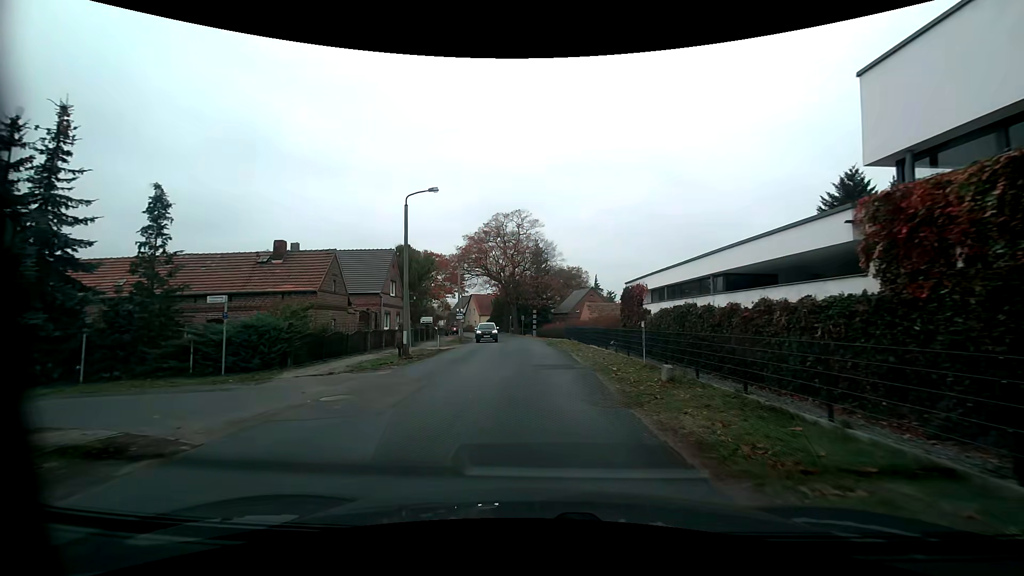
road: tertiary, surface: asphalt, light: Day
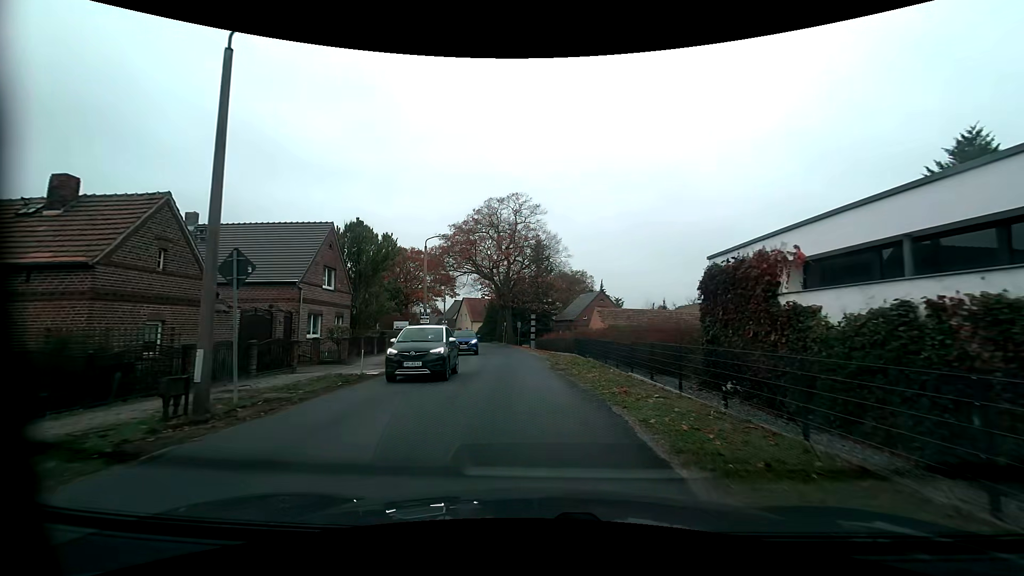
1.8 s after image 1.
(0.0, +13.0) m; -1°
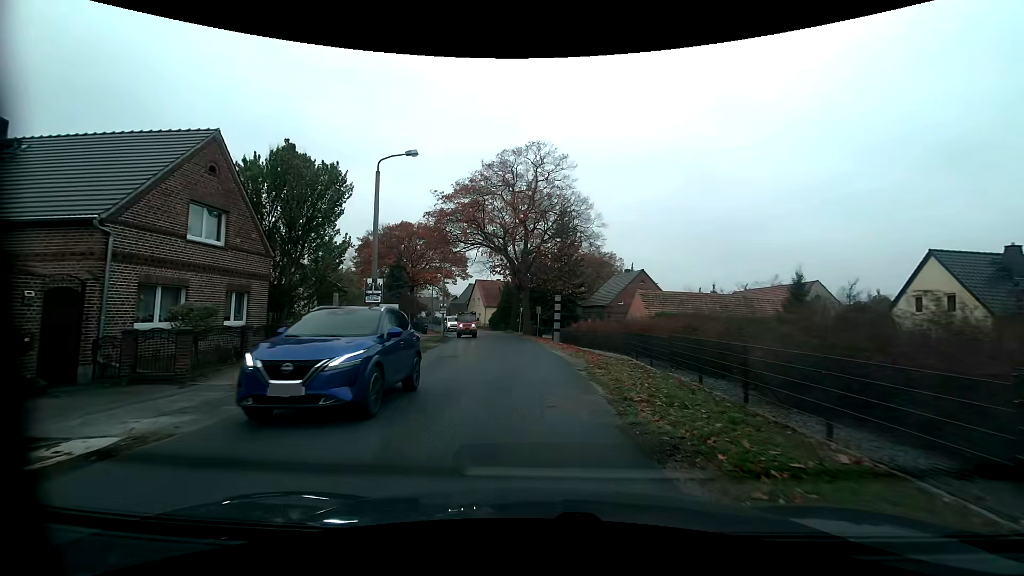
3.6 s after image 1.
(+0.1, +12.8) m; -1°
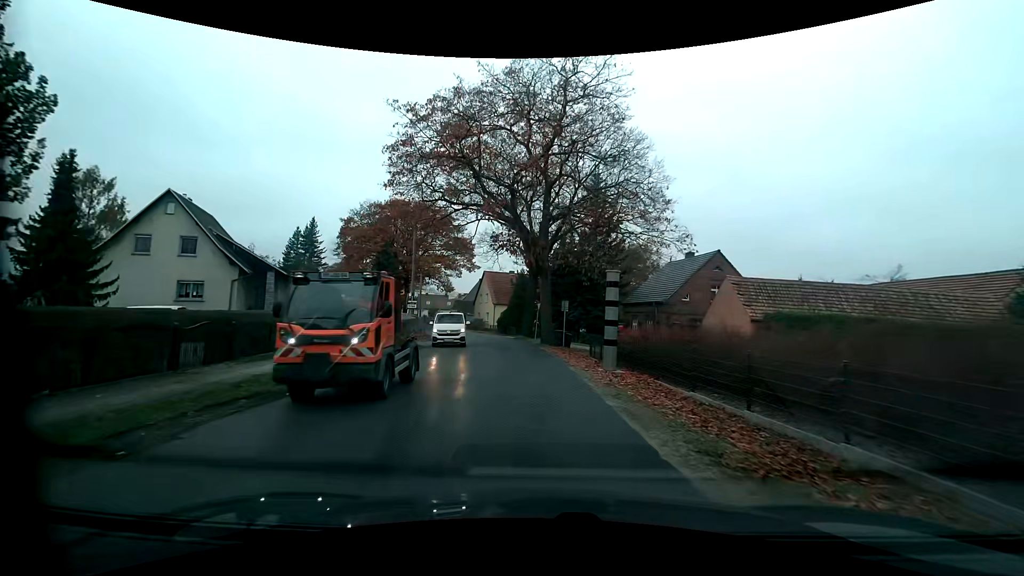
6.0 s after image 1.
(-0.2, +17.1) m; -2°
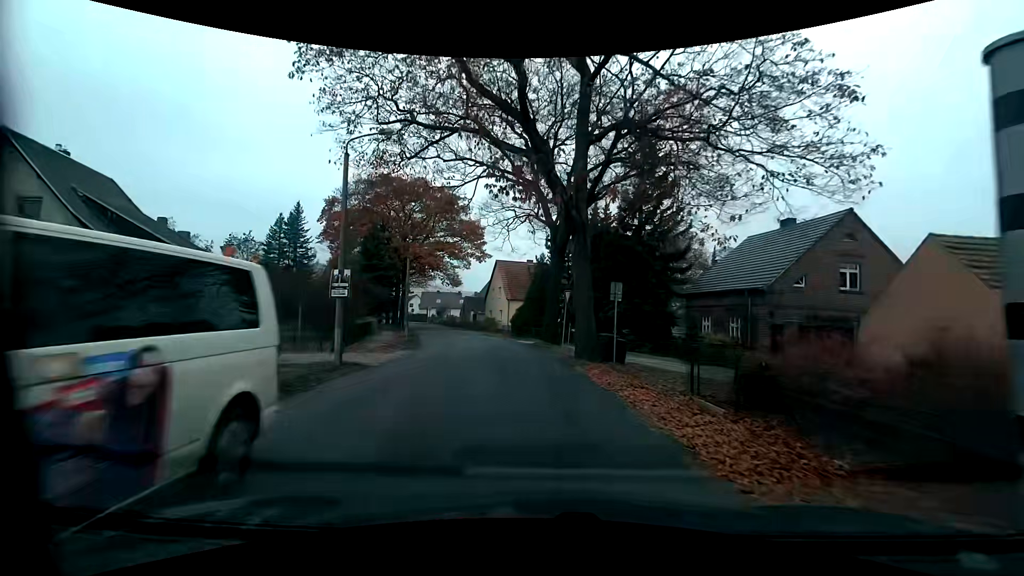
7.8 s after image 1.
(-0.1, +12.9) m; -2°
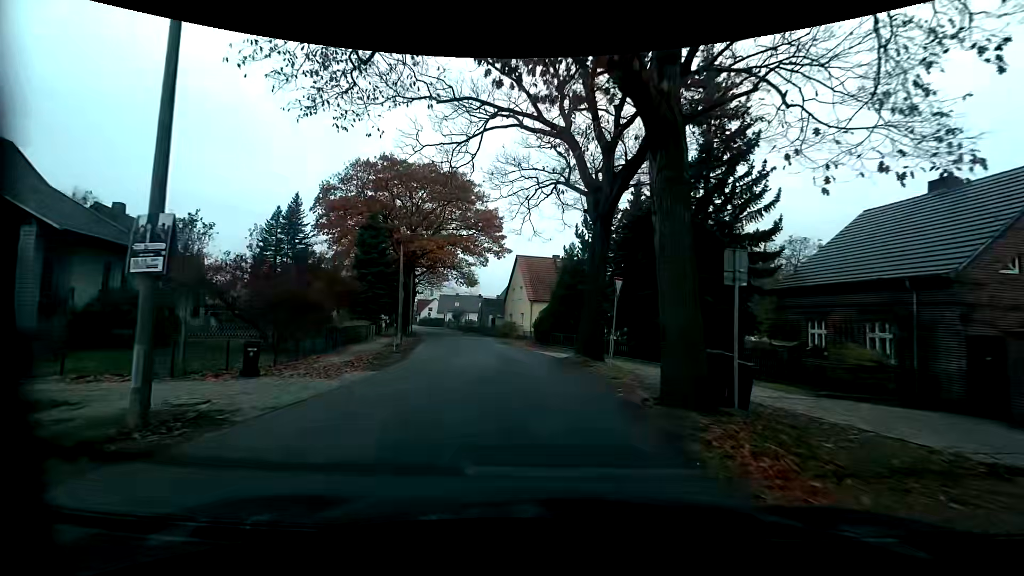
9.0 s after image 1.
(-0.2, +8.7) m; -2°
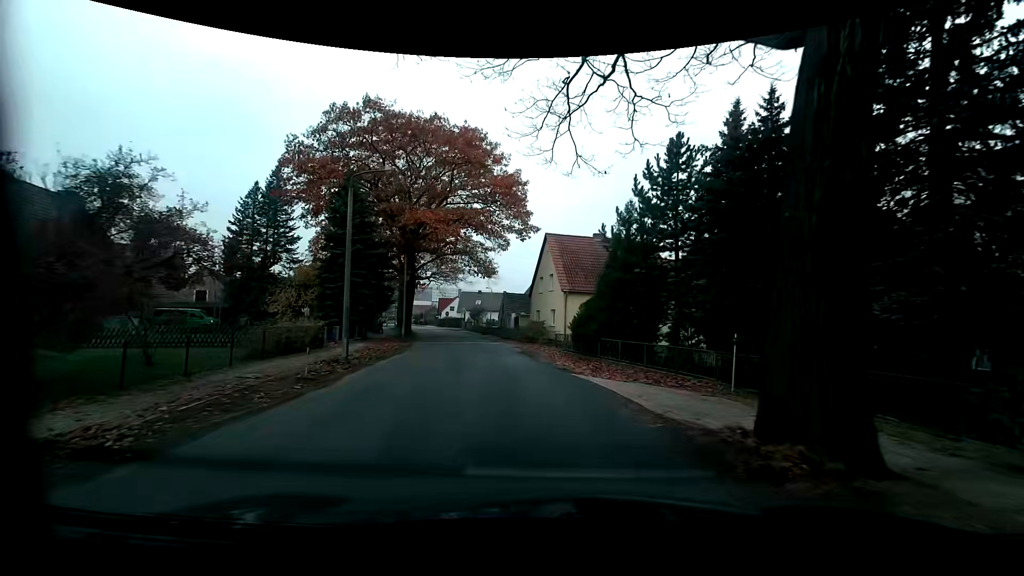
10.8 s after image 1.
(-0.5, +12.9) m; -5°
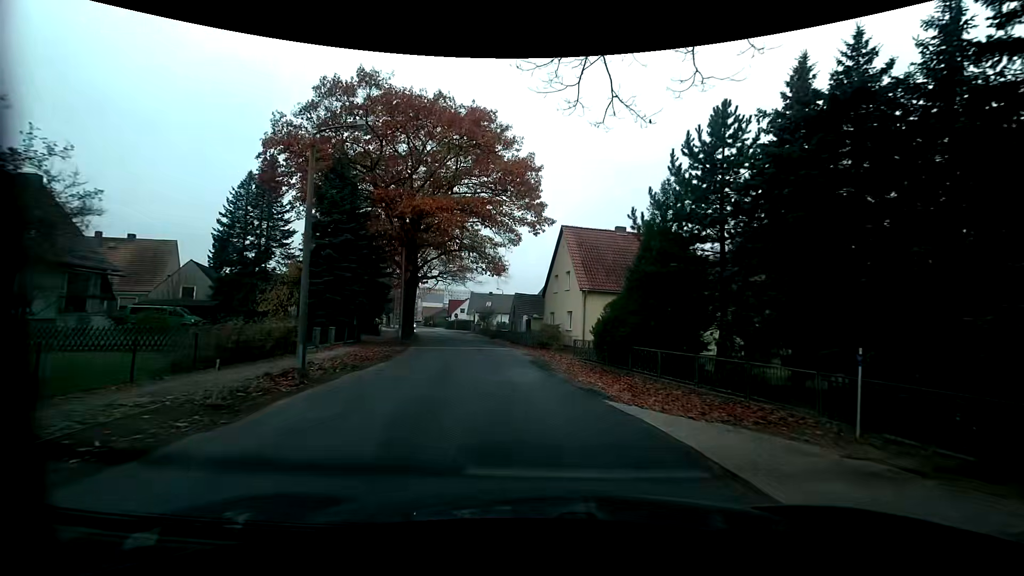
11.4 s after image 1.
(0.0, +4.4) m; 0°
(0, +10) (-2, +20) (-3, +30) (-5, +40) (-7, +49) (-10, +59) (-13, +69) (-16, +78) (-19, +88) (-23, +97) m
